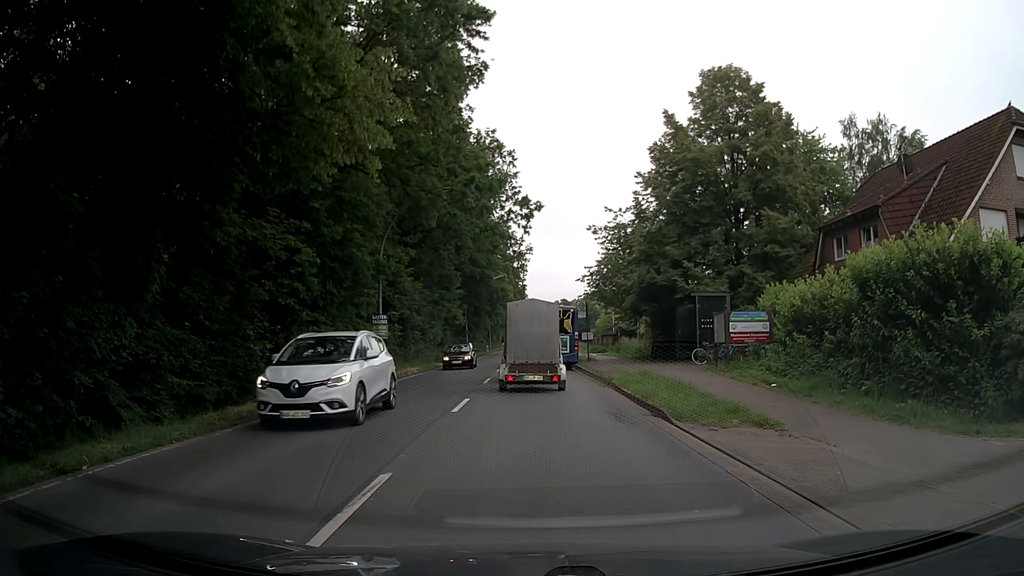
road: secondary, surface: asphalt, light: Day
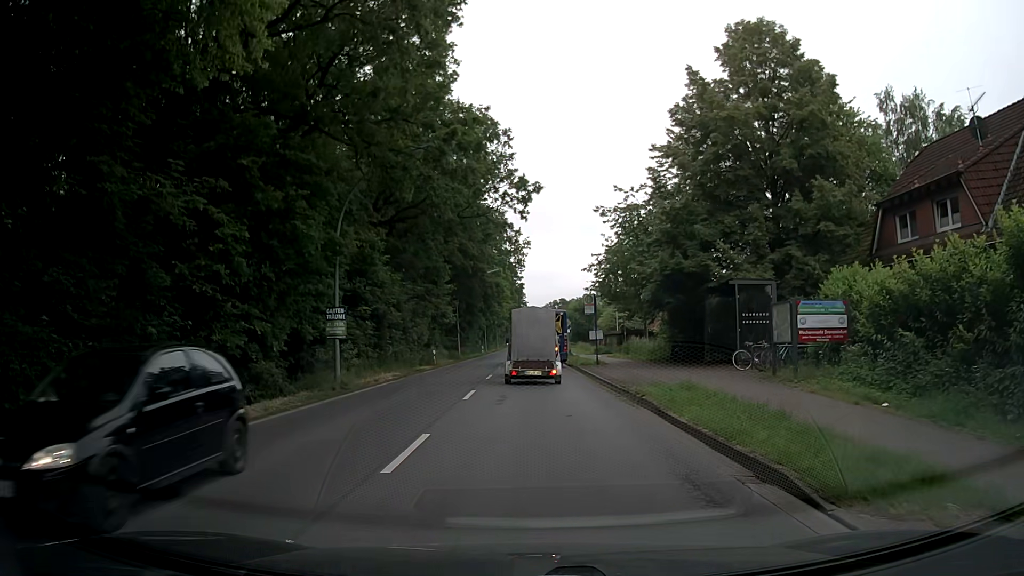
(+0.1, +6.3) m; +1°
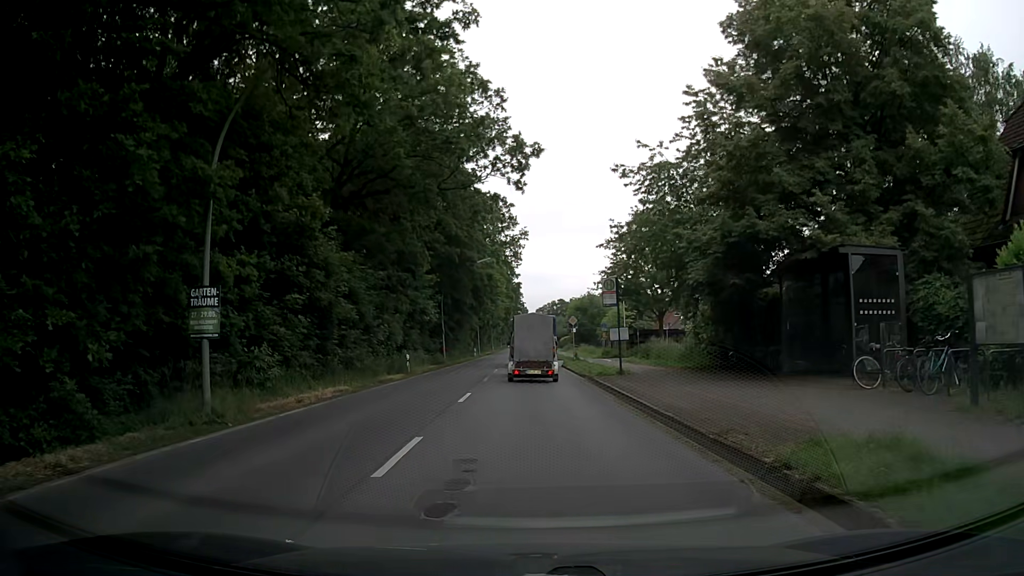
(0.0, +9.3) m; 0°
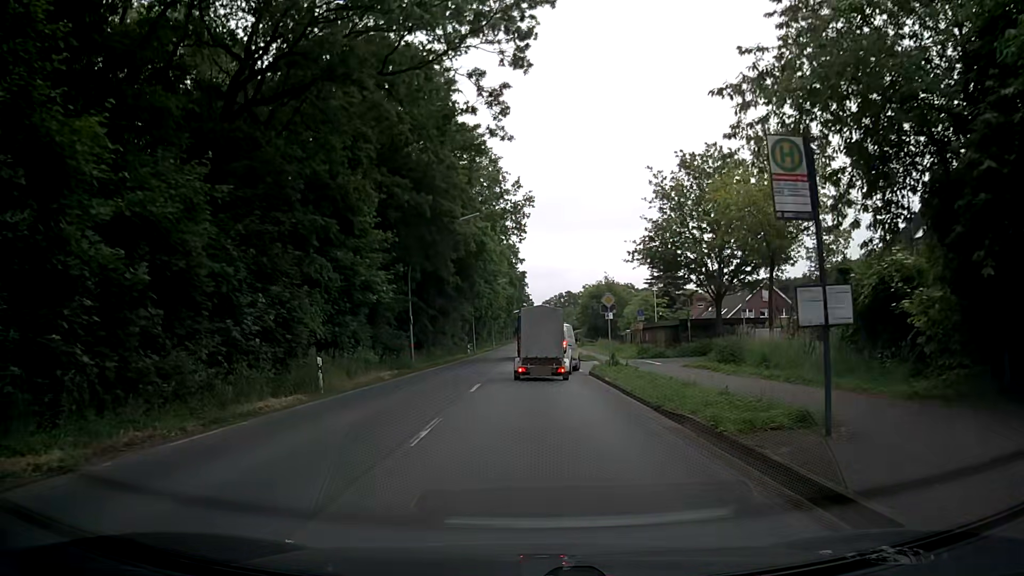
(-0.1, +16.6) m; -2°
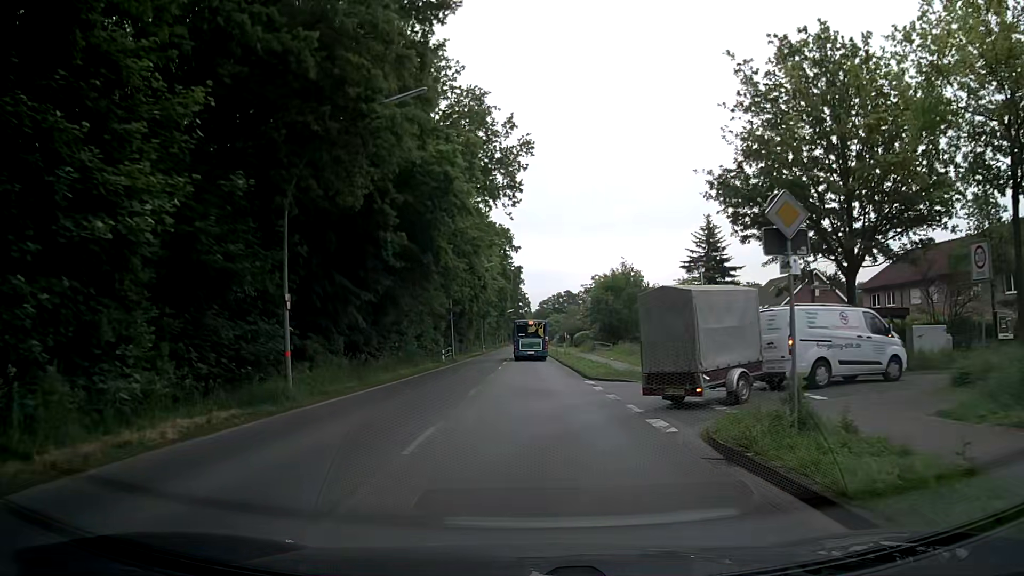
(+0.3, +18.7) m; +1°
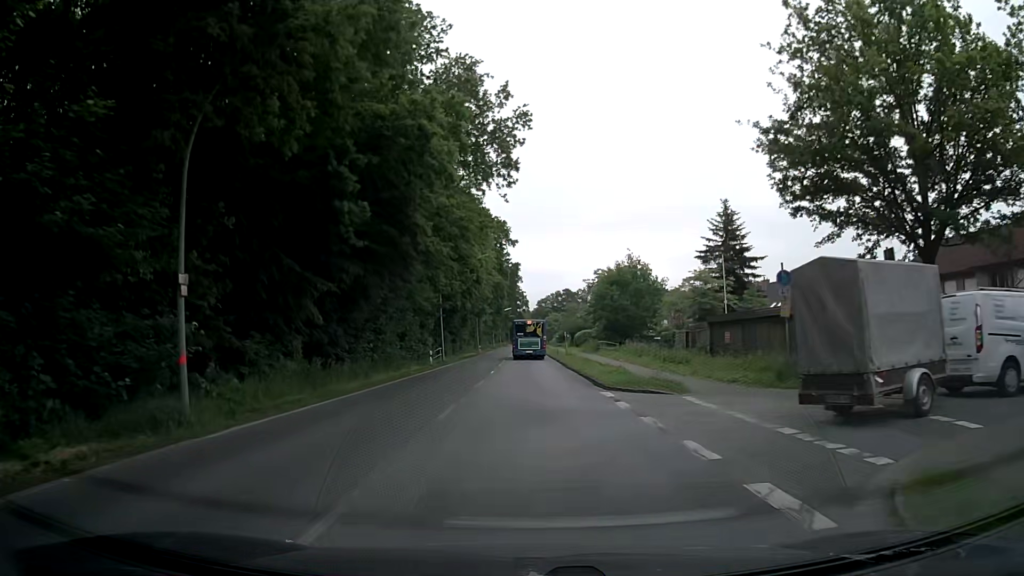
(0.0, +5.7) m; 0°
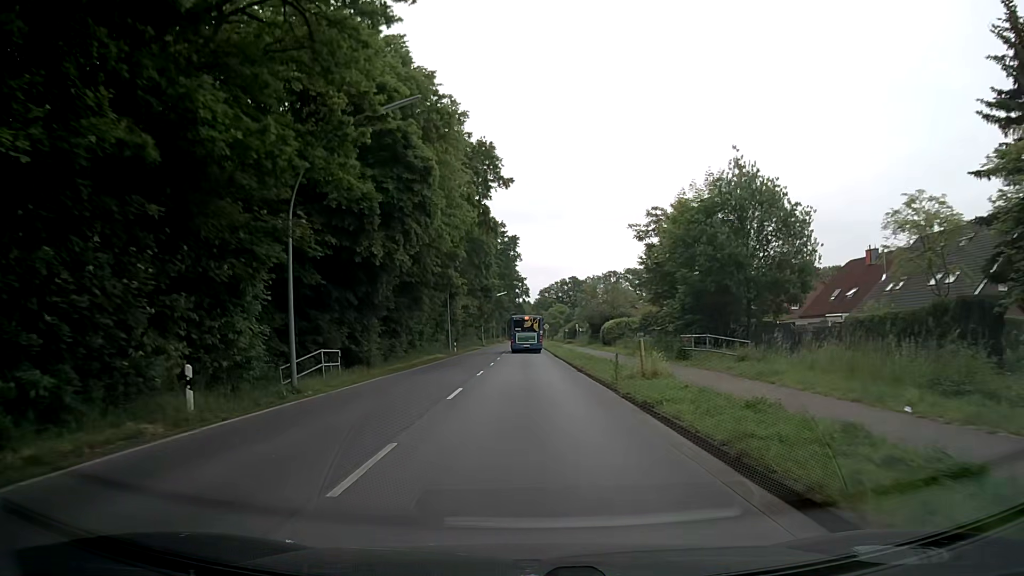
(-0.2, +33.6) m; 0°
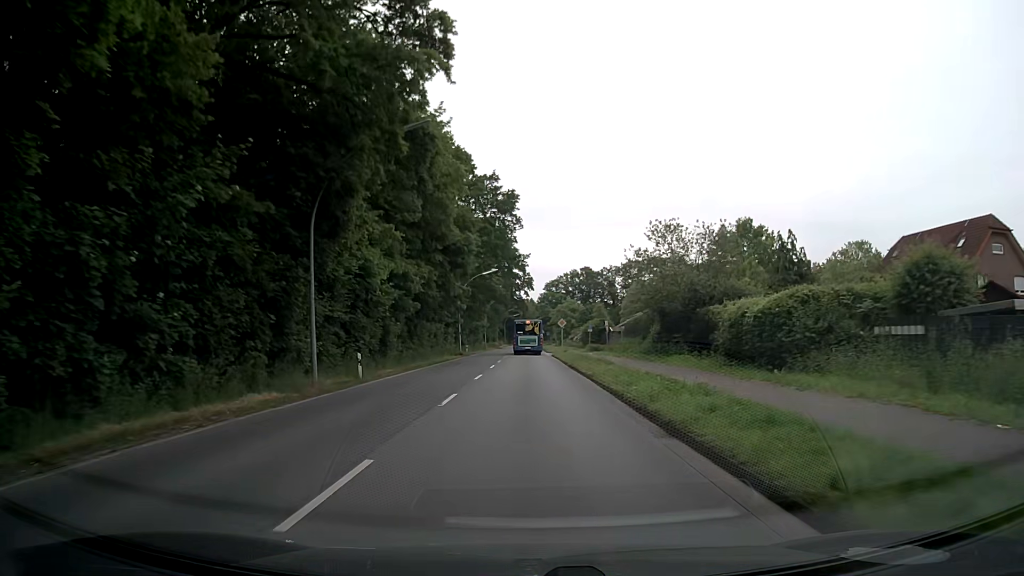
(-0.3, +37.5) m; 0°
(0, +10) (0, +20) (0, +30) (0, +40) (0, +50) (0, +60) (0, +70) (0, +80) (-1, +90) (-1, +100) m
